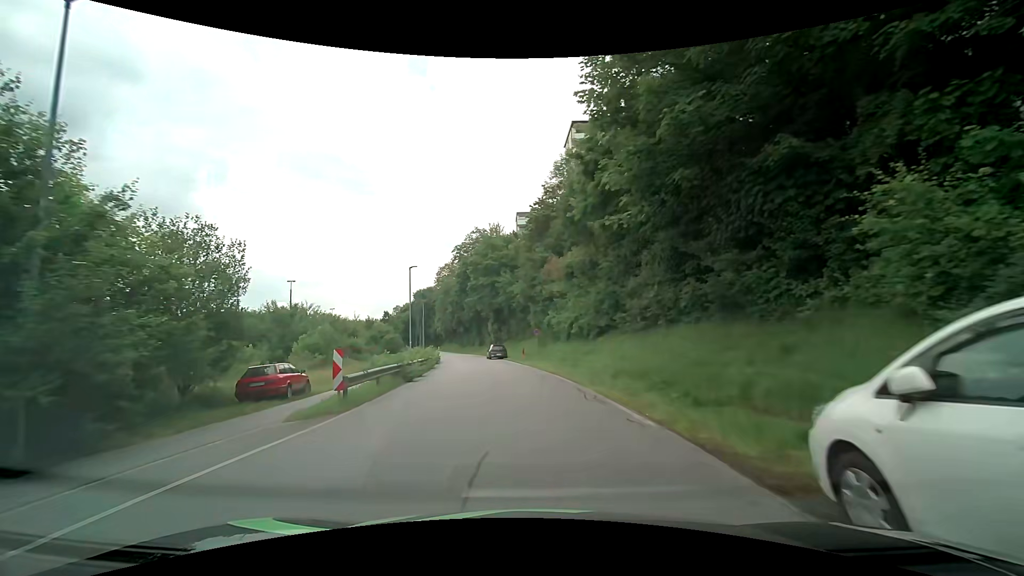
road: residential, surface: asphalt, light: Day
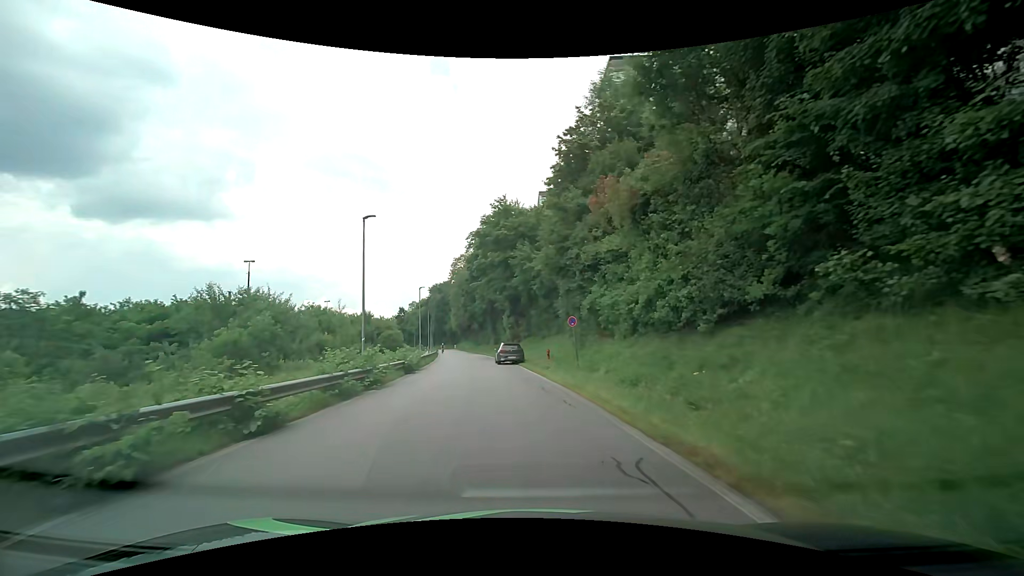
(-0.2, +15.6) m; -2°
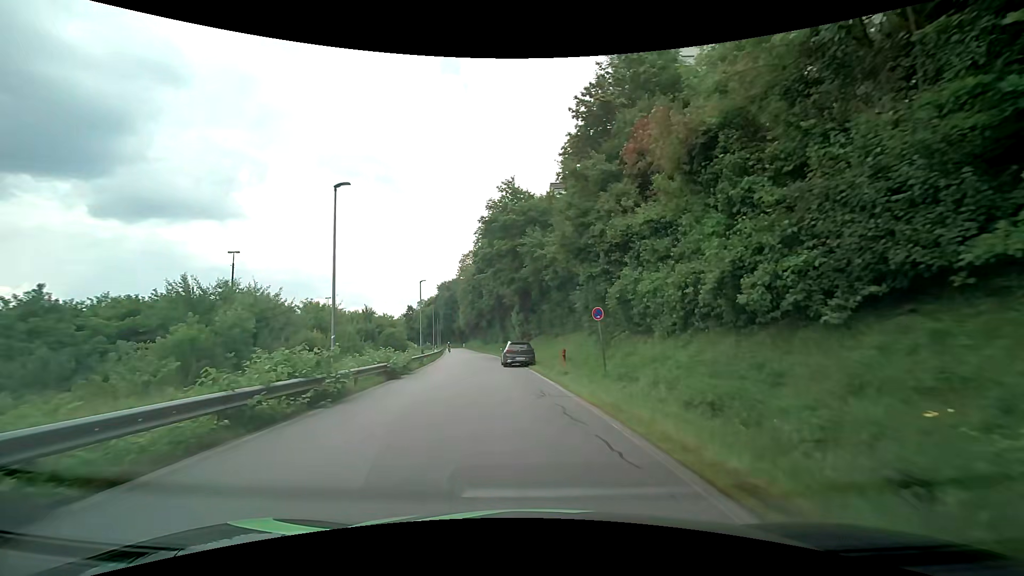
(0.0, +4.9) m; 0°
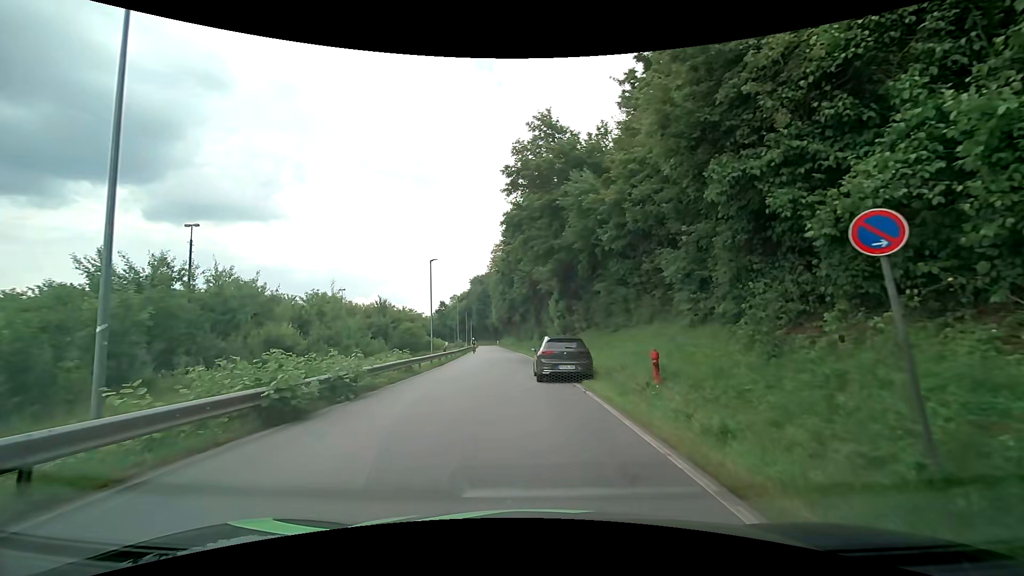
(-0.5, +11.6) m; -5°
